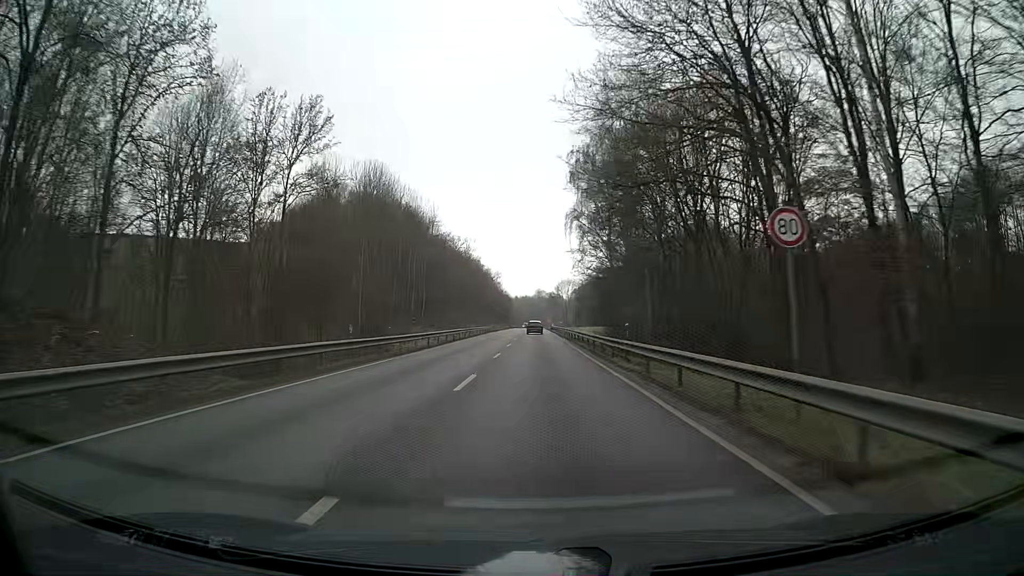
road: primary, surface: asphalt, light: Day
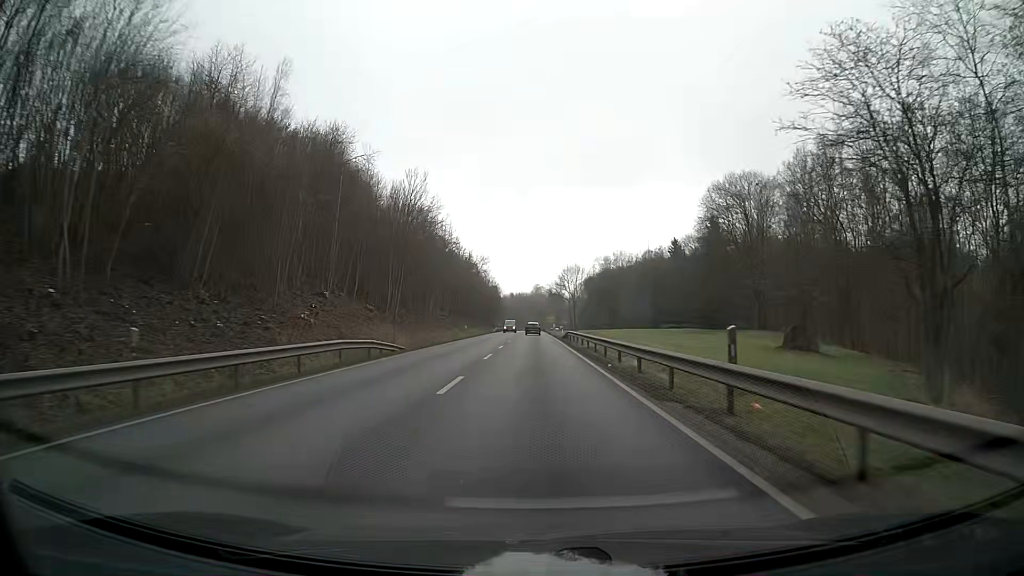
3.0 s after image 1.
(+0.2, +61.0) m; 0°
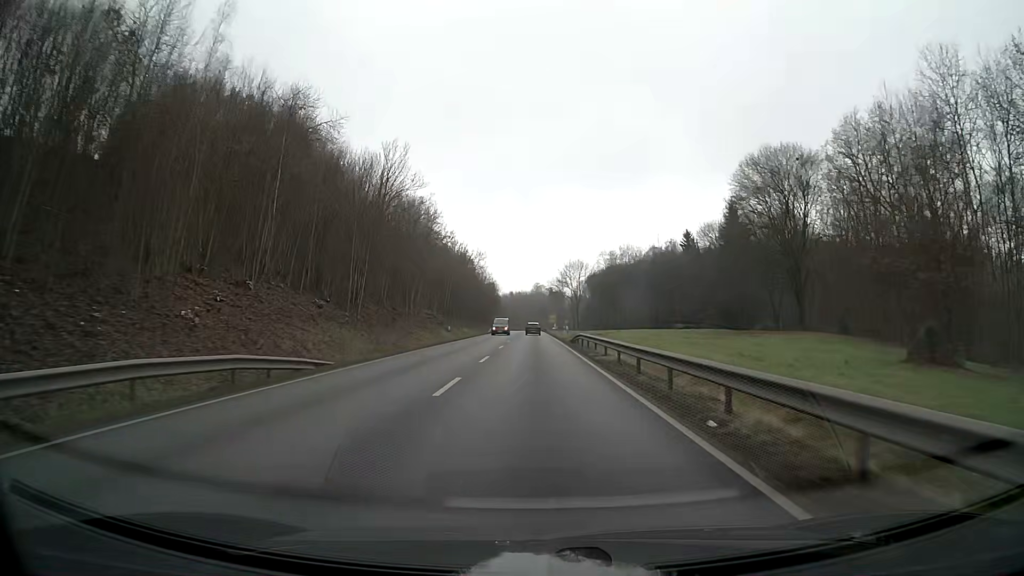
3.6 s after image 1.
(0.0, +12.2) m; 0°
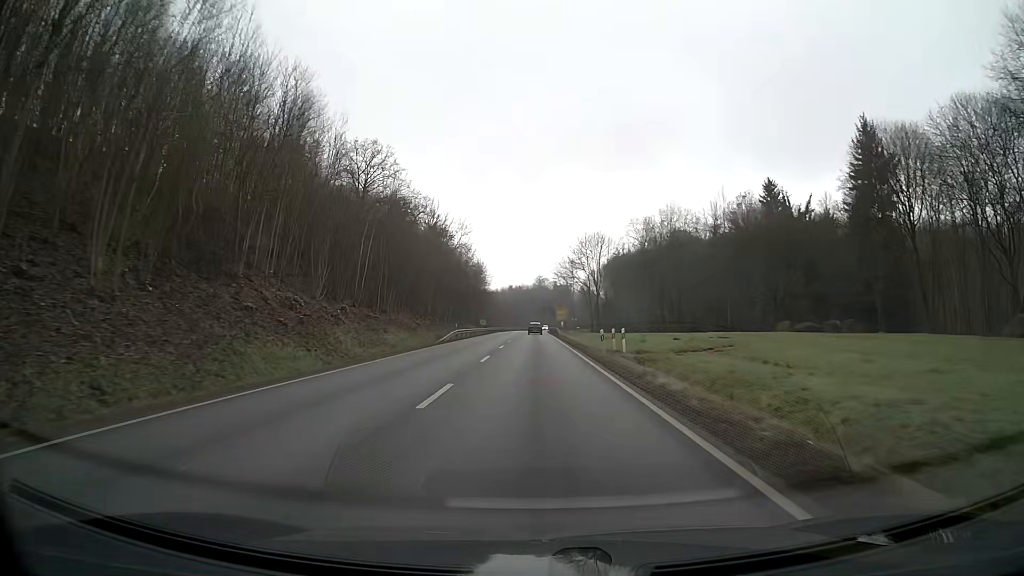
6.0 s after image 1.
(-0.1, +48.8) m; 0°
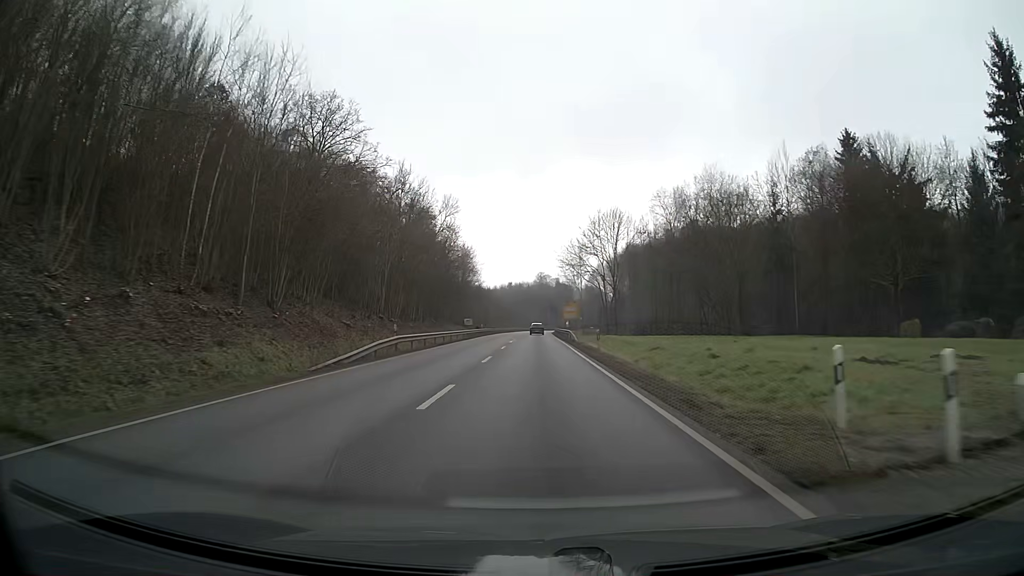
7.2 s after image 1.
(0.0, +24.5) m; 0°
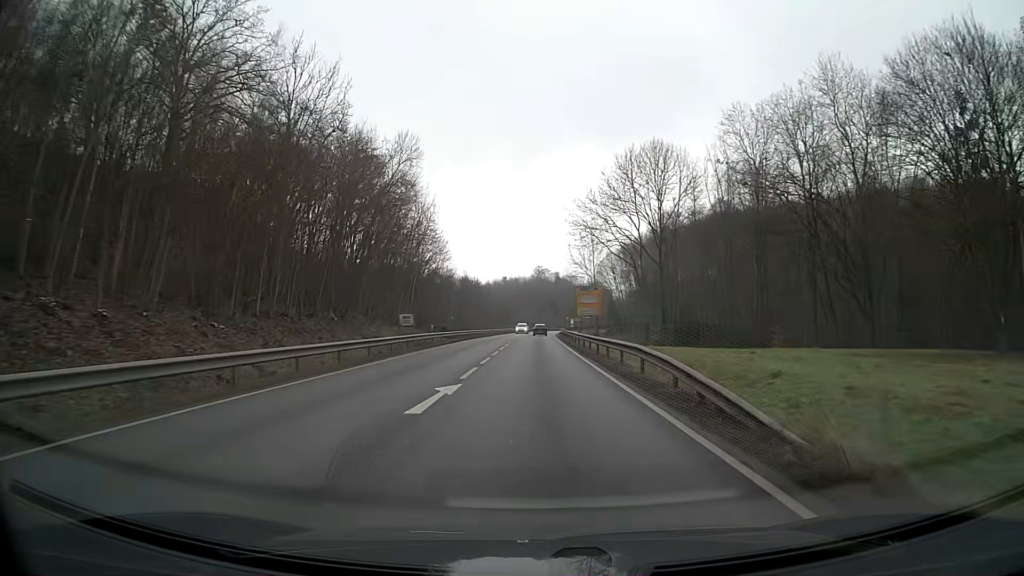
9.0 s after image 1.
(+0.1, +36.9) m; 0°
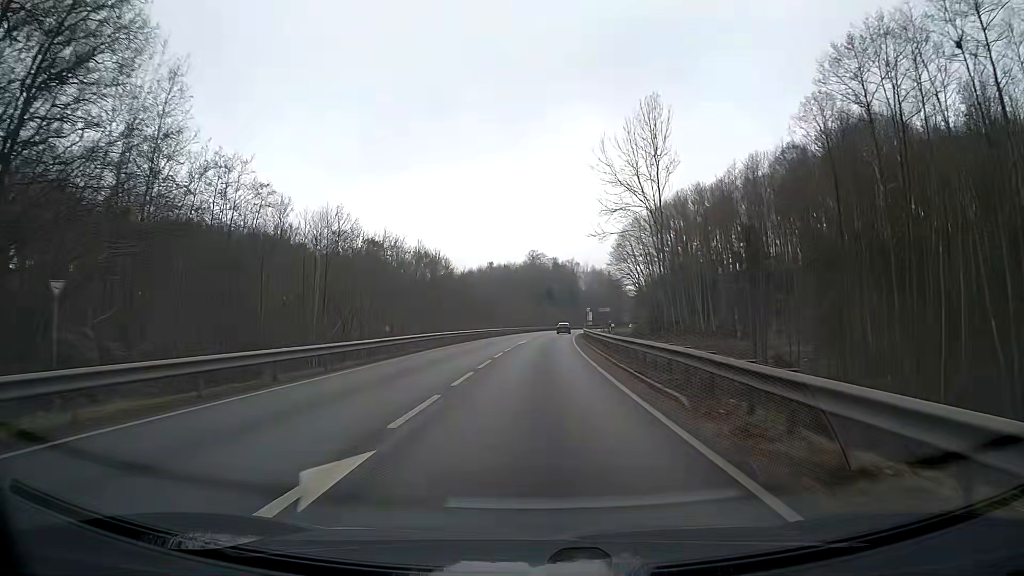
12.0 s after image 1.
(+0.3, +62.0) m; +1°
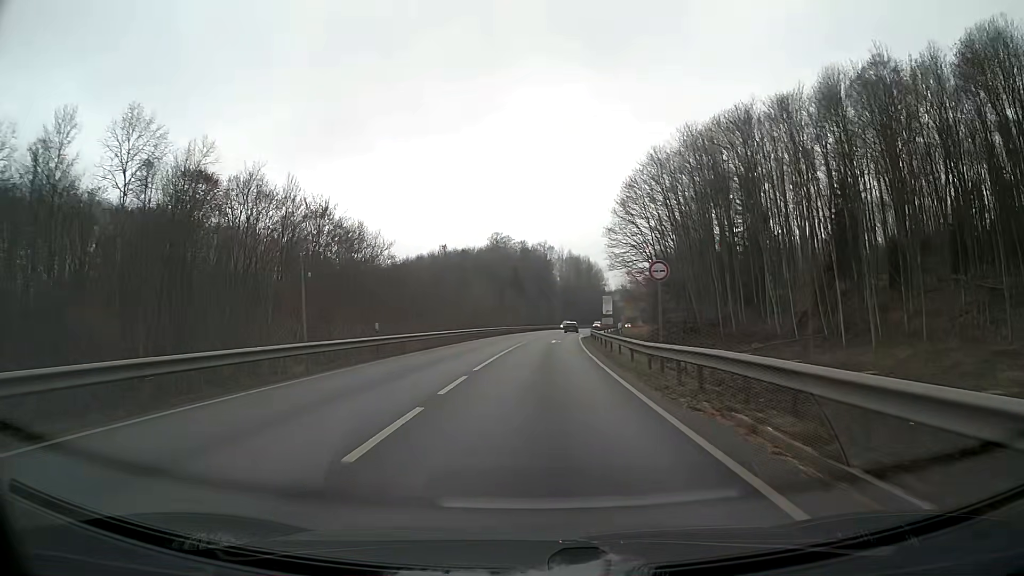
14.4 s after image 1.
(+1.2, +50.3) m; +3°
